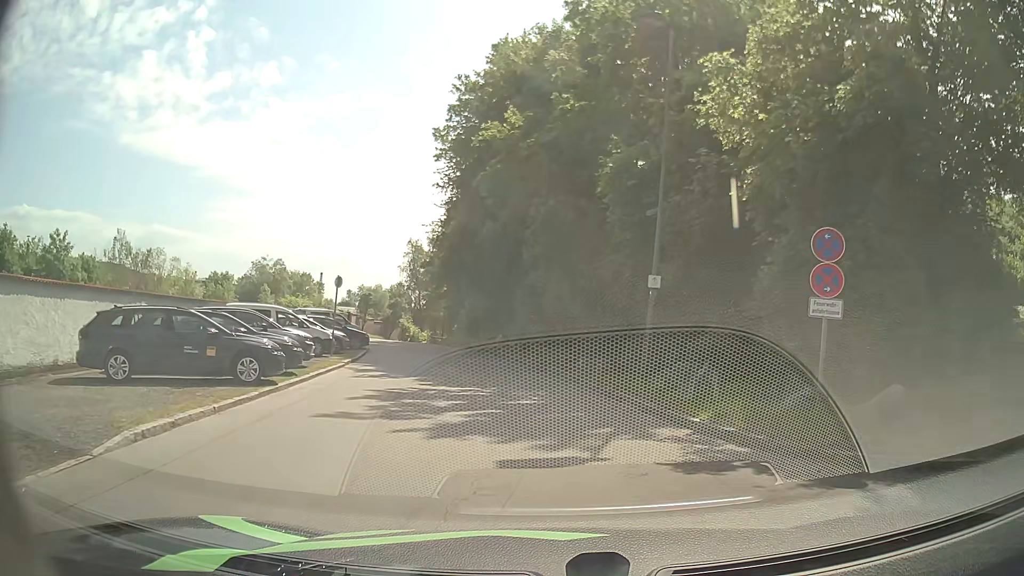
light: Day
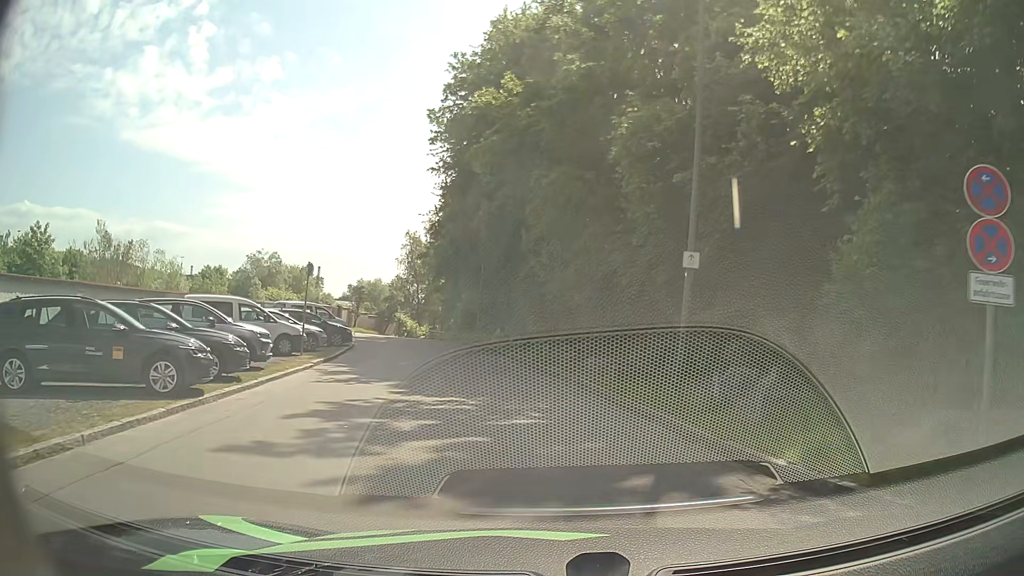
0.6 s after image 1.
(0.0, +3.3) m; +2°
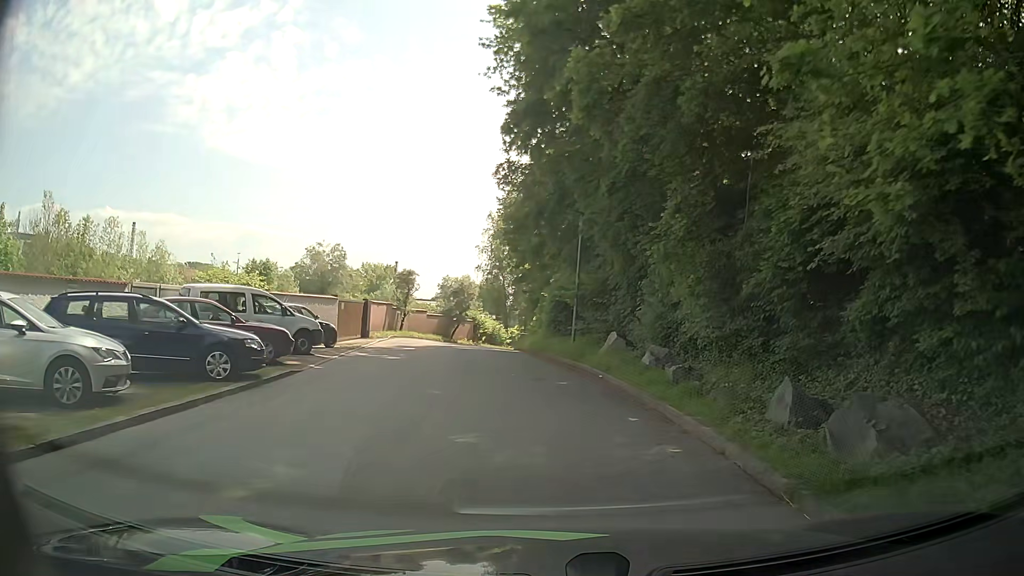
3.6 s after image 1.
(-1.9, +17.3) m; -10°
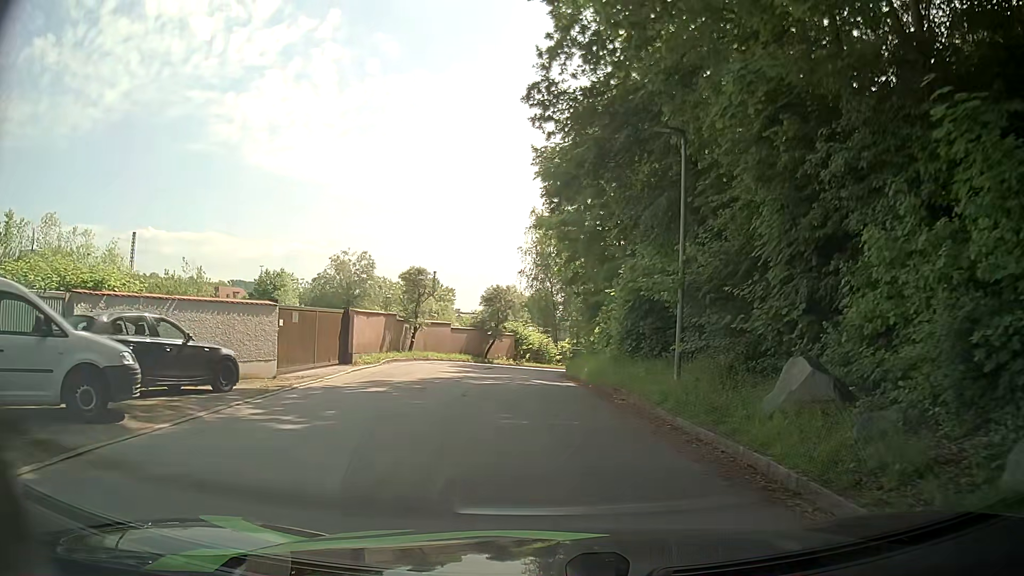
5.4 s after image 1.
(-0.4, +11.2) m; -6°
